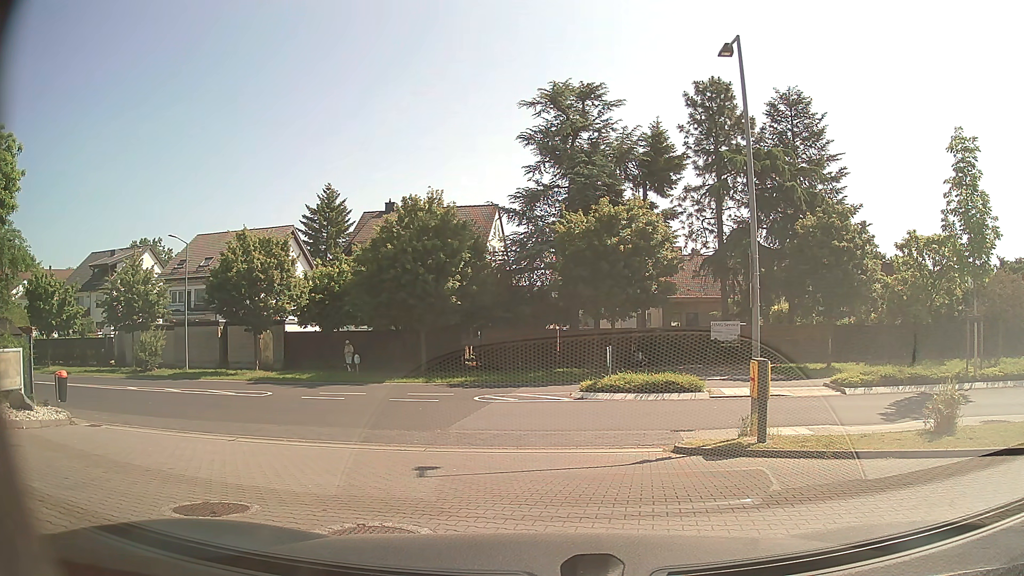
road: service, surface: paving_stones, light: Day
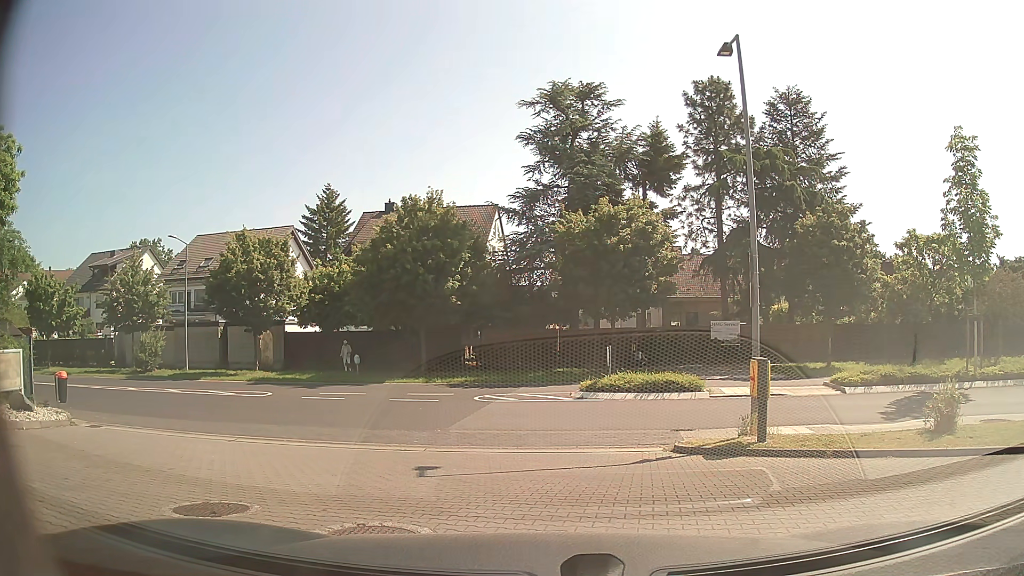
(0.0, 0.0) m; 0°
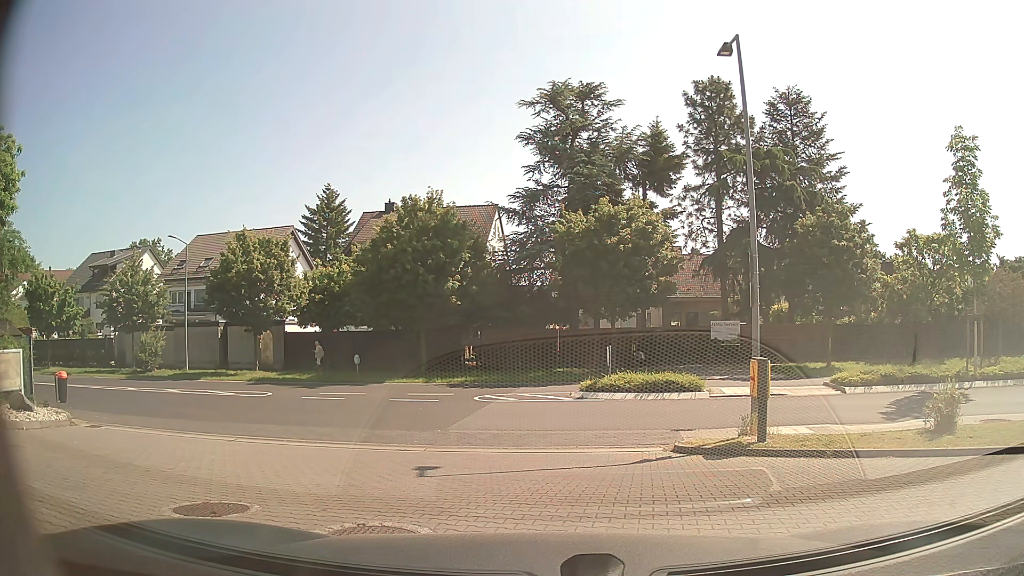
(0.0, +0.1) m; 0°
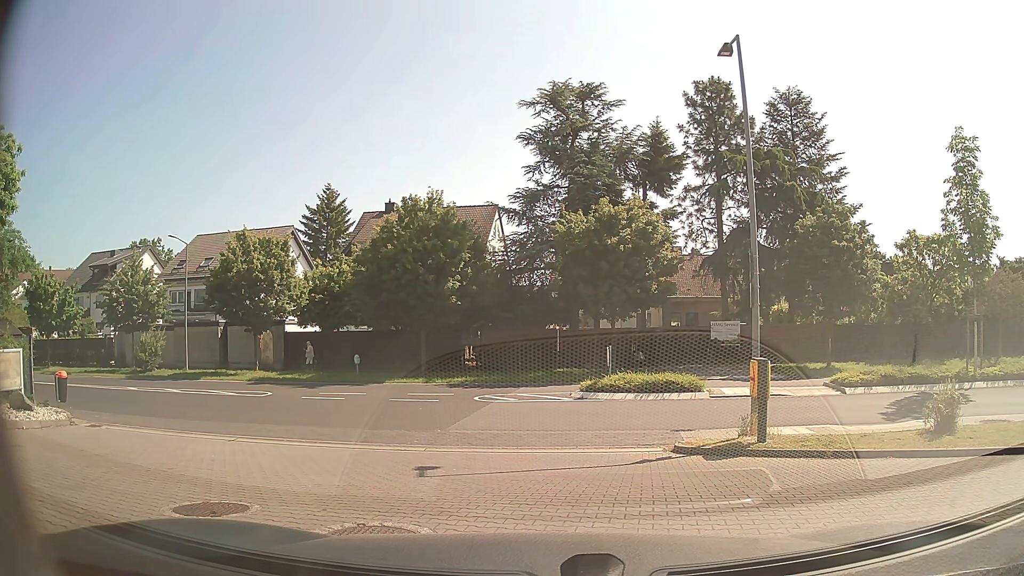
(0.0, 0.0) m; 0°
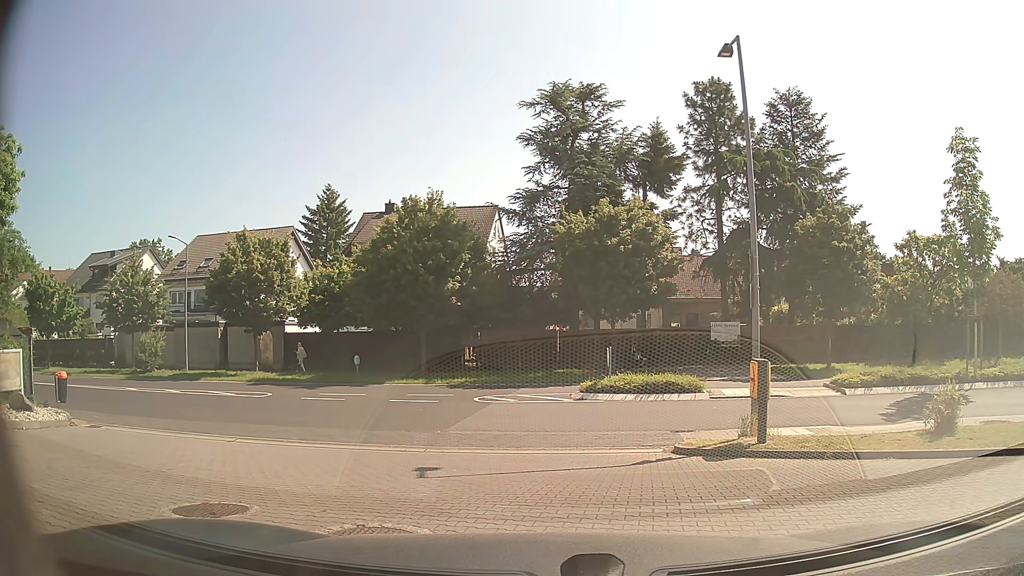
(0.0, 0.0) m; 0°
